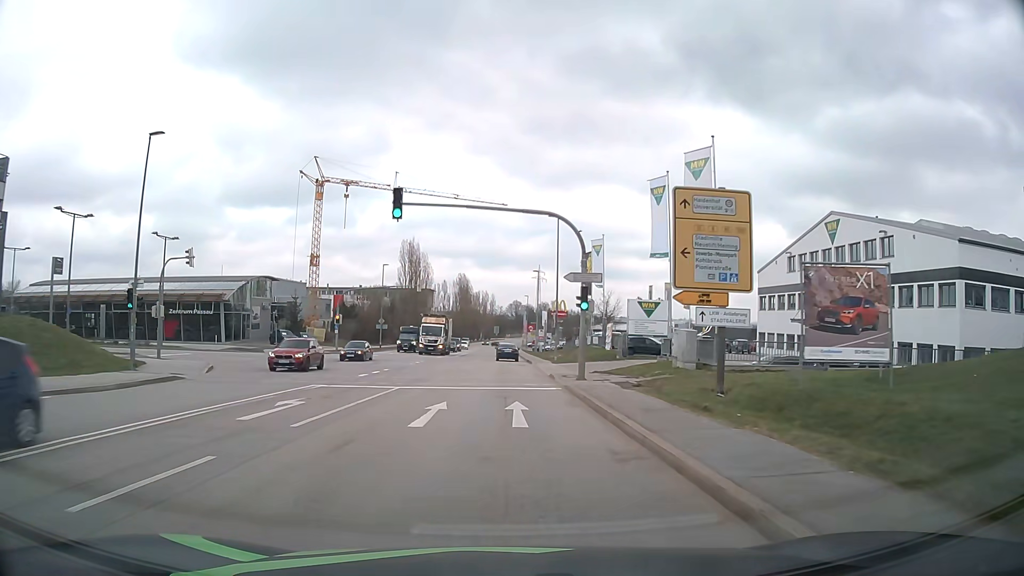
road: secondary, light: Day
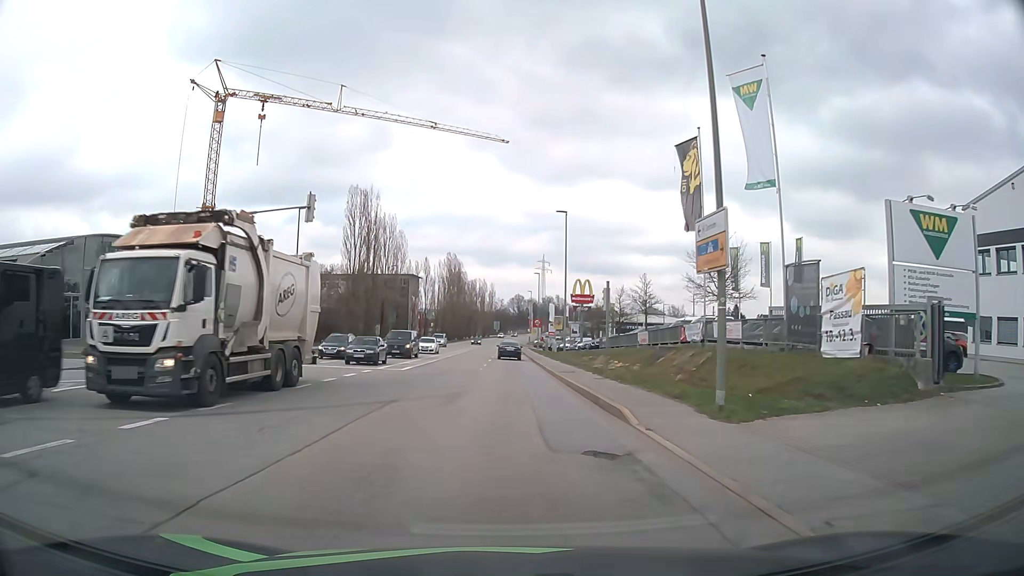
(-0.1, +36.0) m; 0°
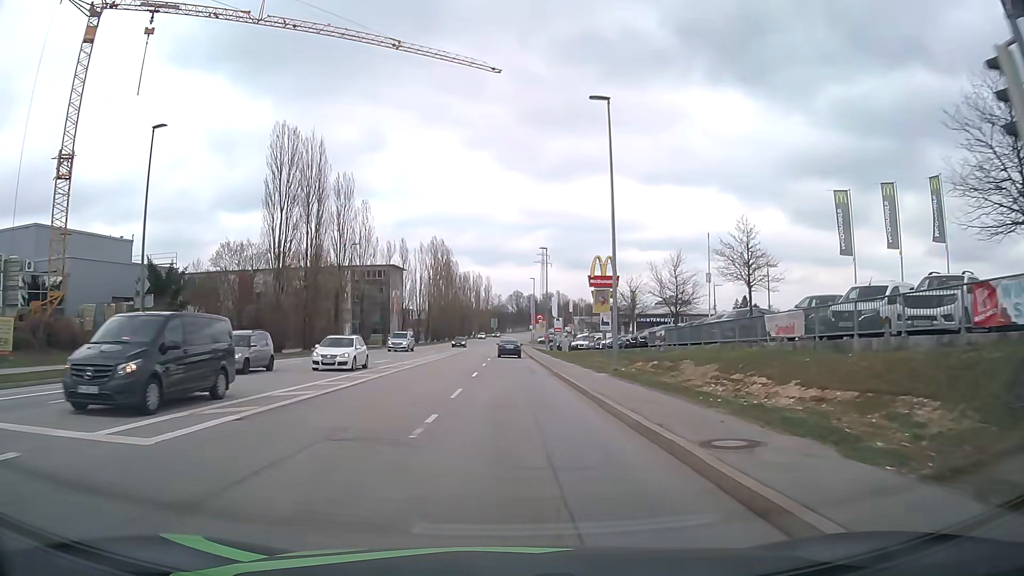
(+0.1, +21.9) m; 0°
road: tertiary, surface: asphalt
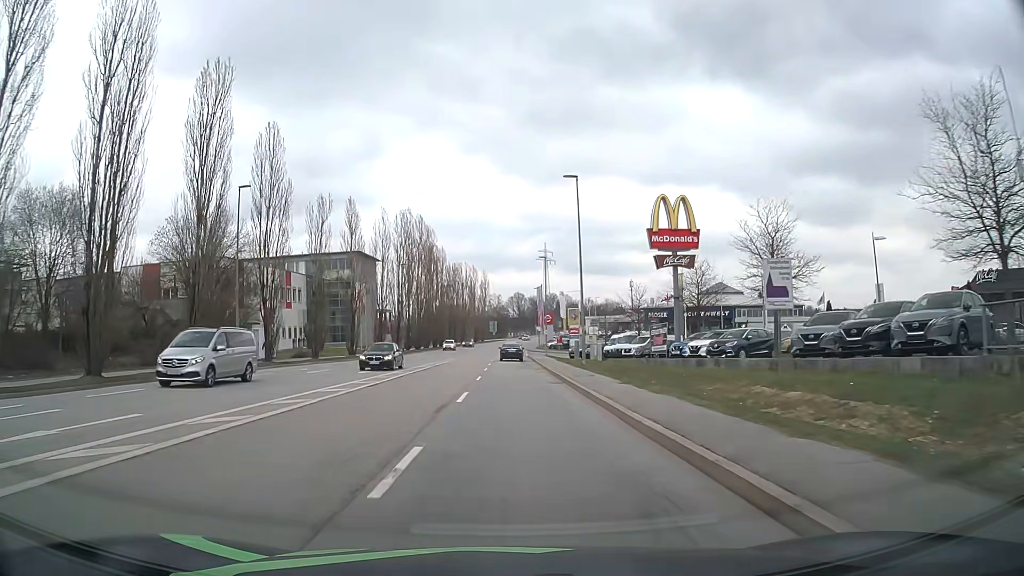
(0.0, +29.7) m; 0°
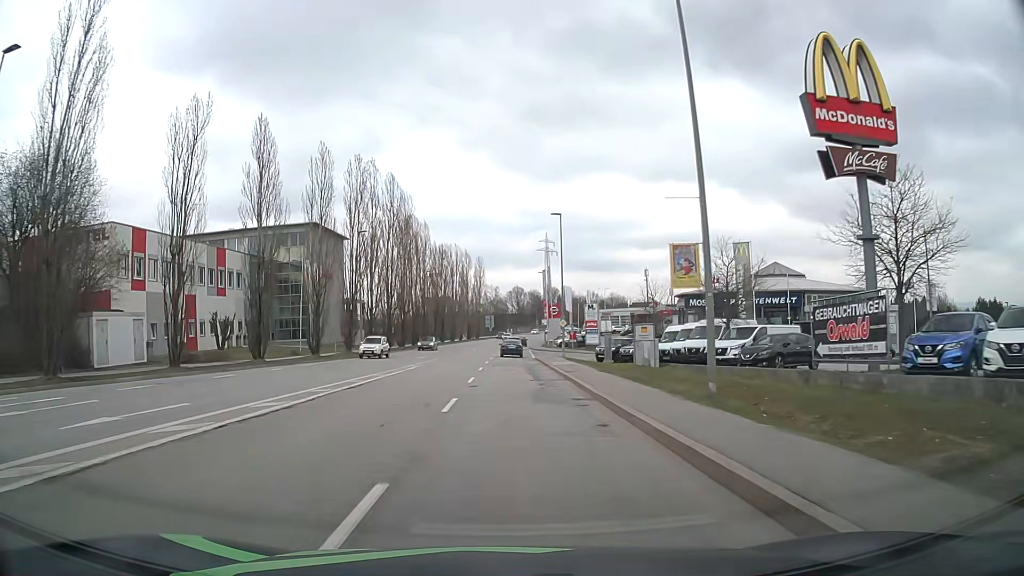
(0.0, +22.5) m; 0°
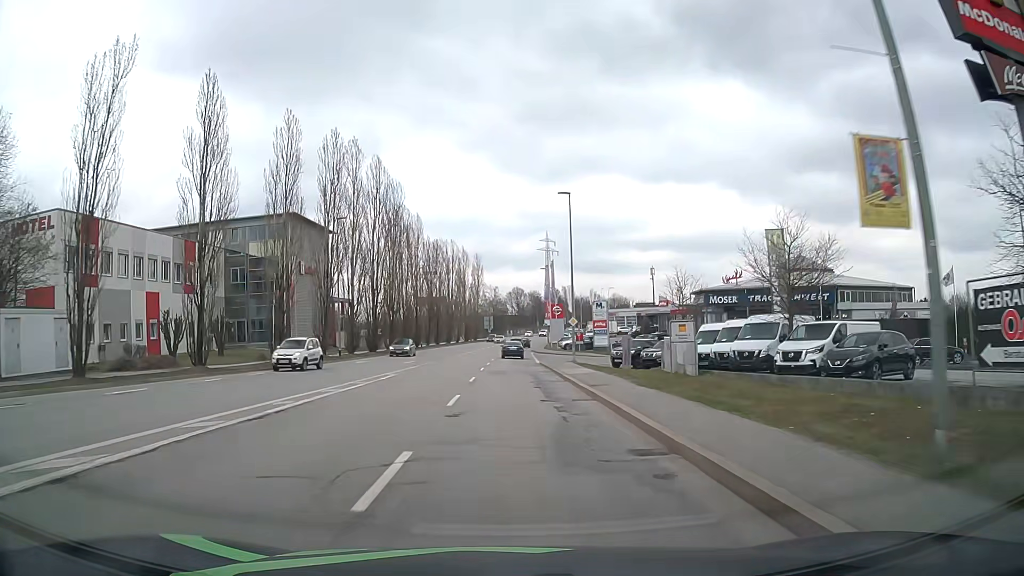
(0.0, +7.5) m; 0°
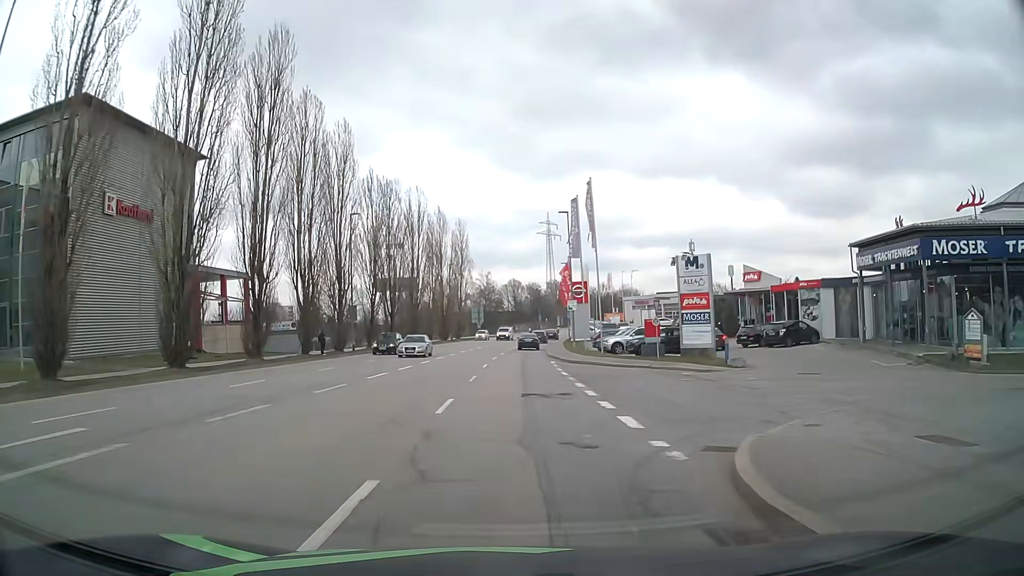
(0.0, +37.9) m; 0°
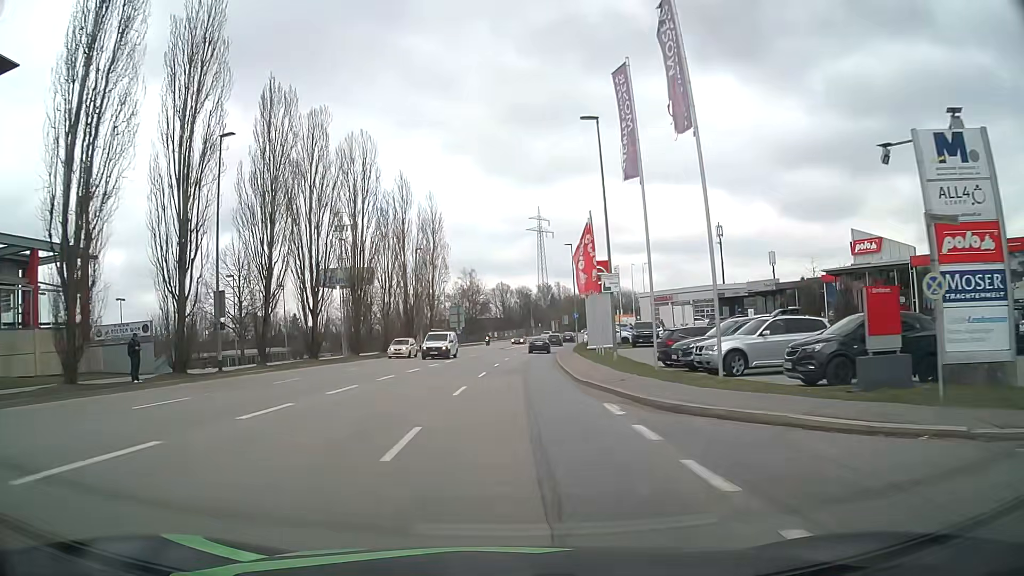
(+0.1, +23.1) m; +1°
(0, +10) (0, +20) (0, +30) (+1, +40) (+2, +50) (+2, +60) (+3, +70) (+5, +80) (+6, +90) (+8, +100) m
